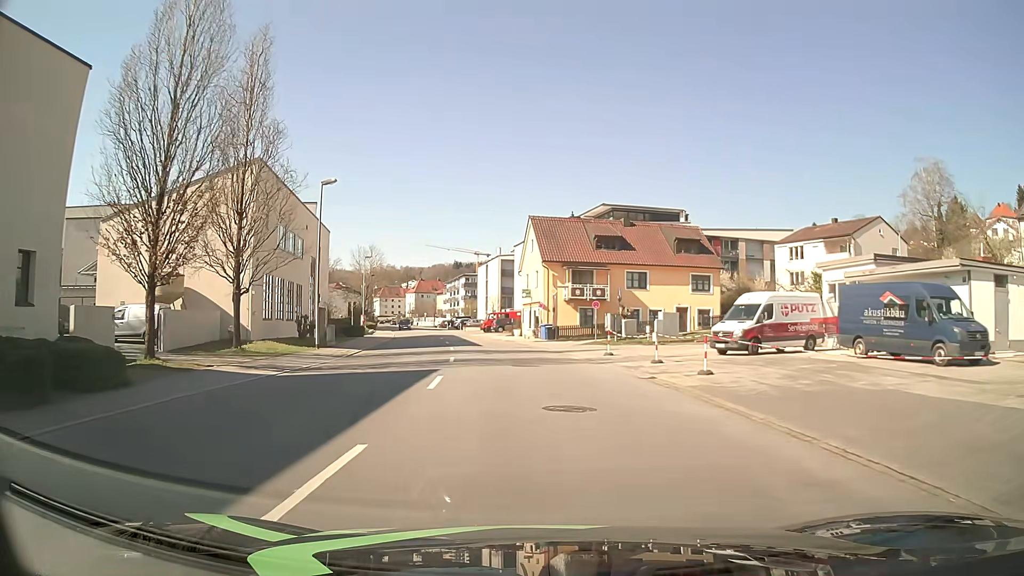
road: tertiary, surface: asphalt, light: Day
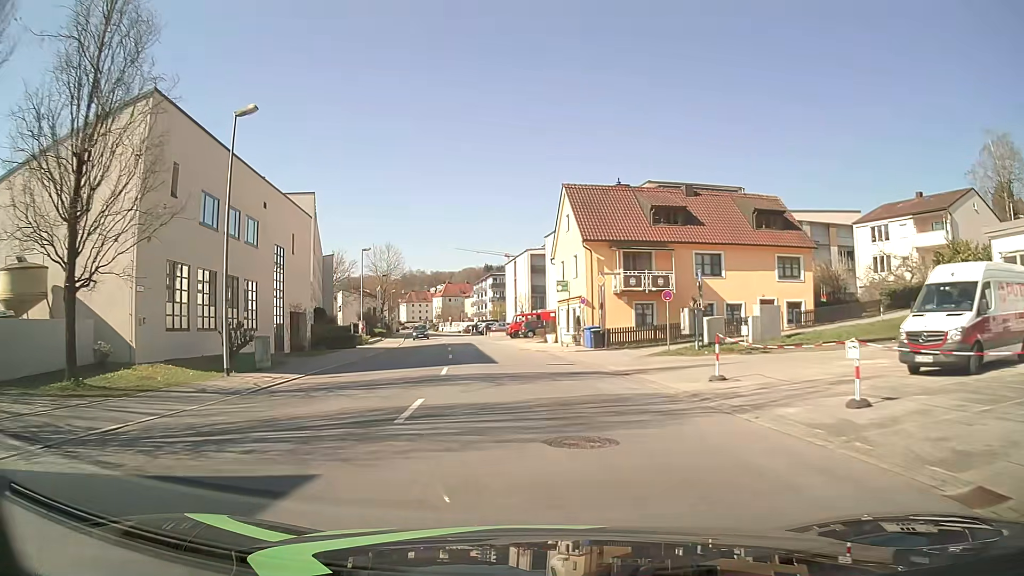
(-0.3, +13.1) m; -2°
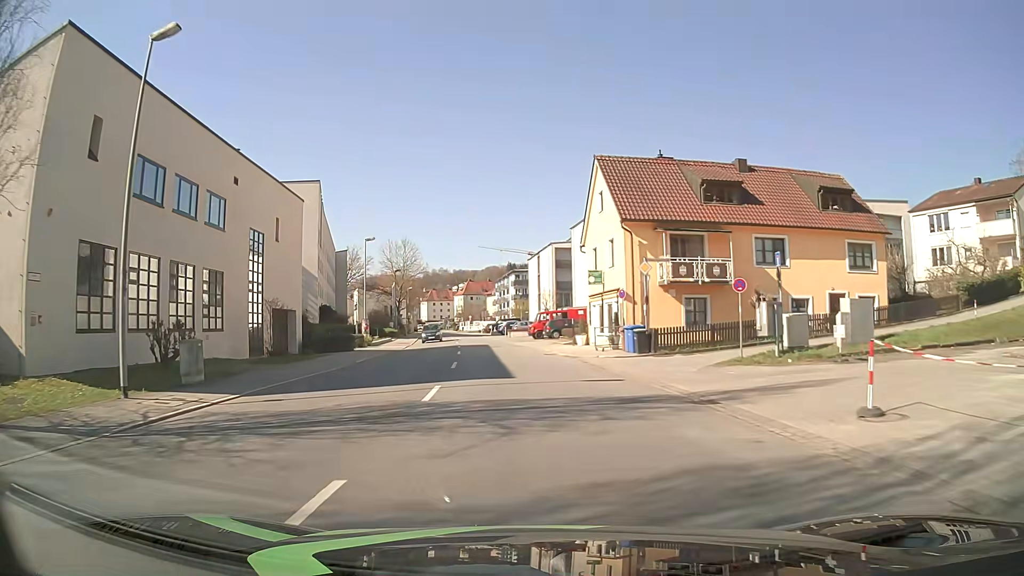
(-0.2, +6.7) m; -2°
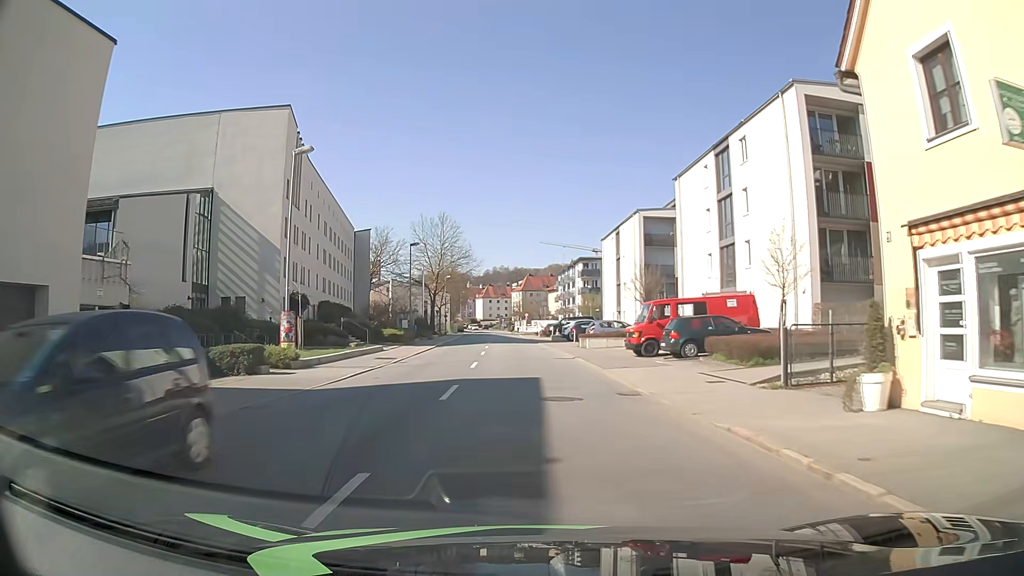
(-1.6, +27.1) m; -5°
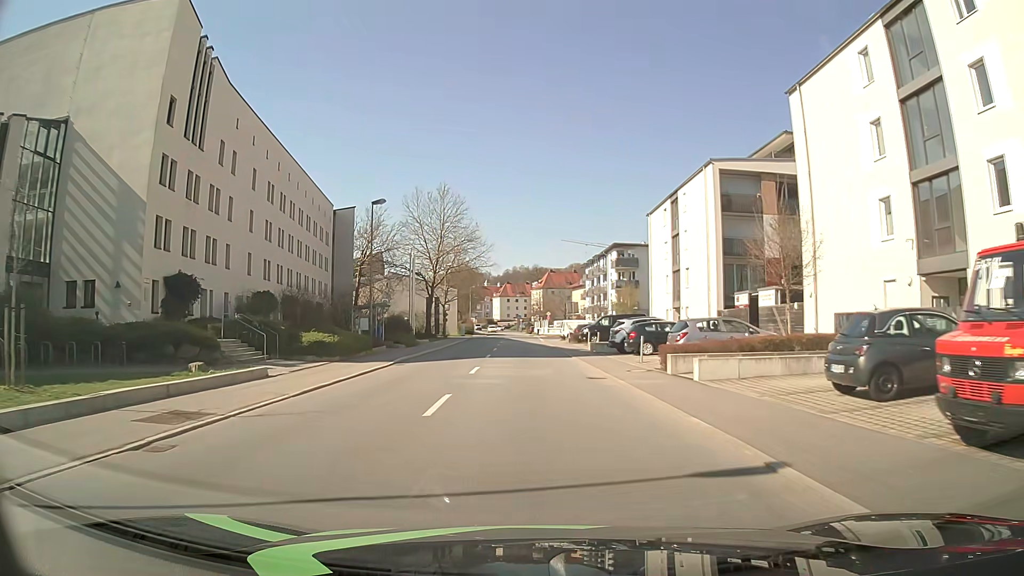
(-0.5, +20.3) m; -2°
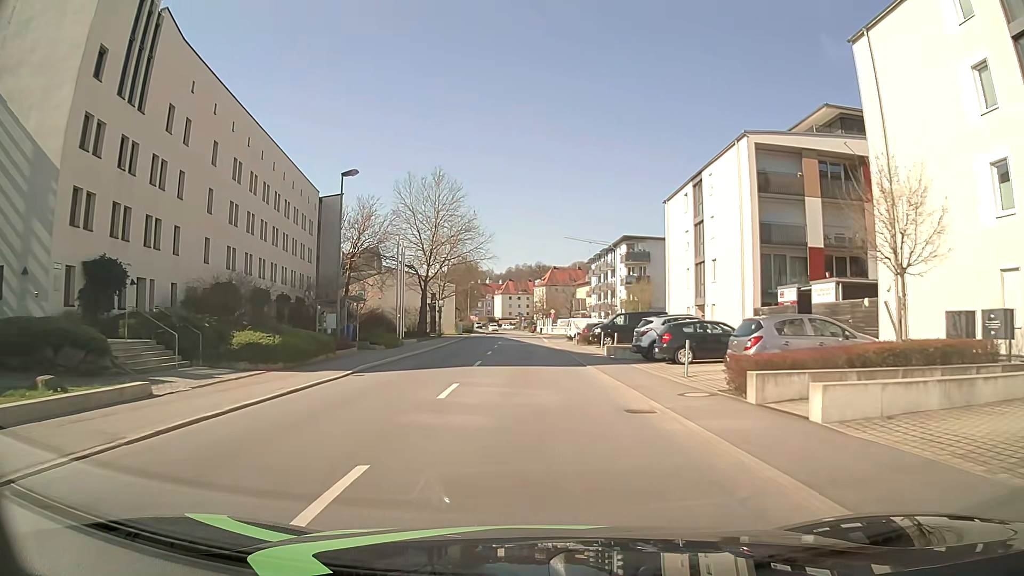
(0.0, +6.7) m; 0°
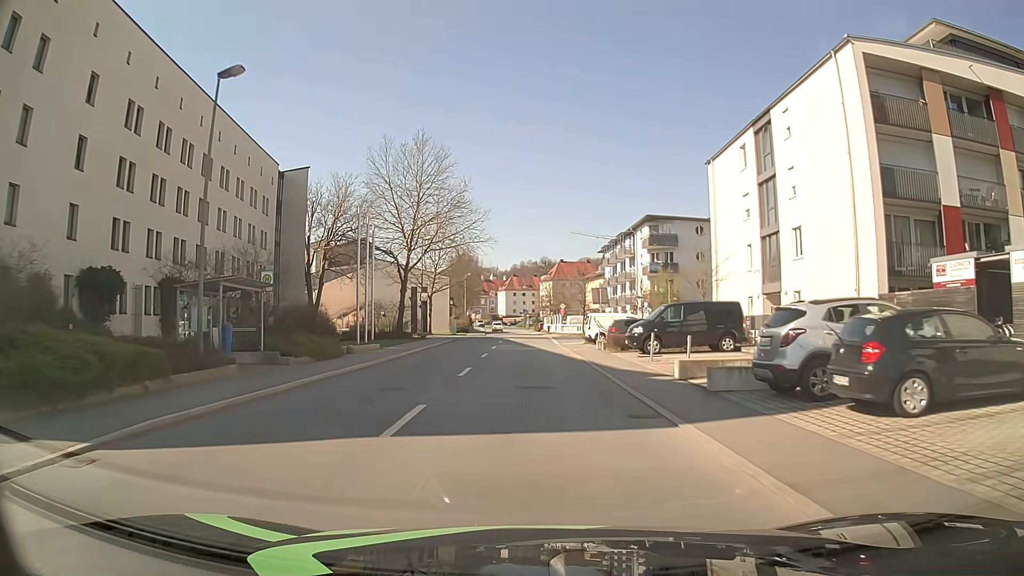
(0.0, +13.5) m; 0°
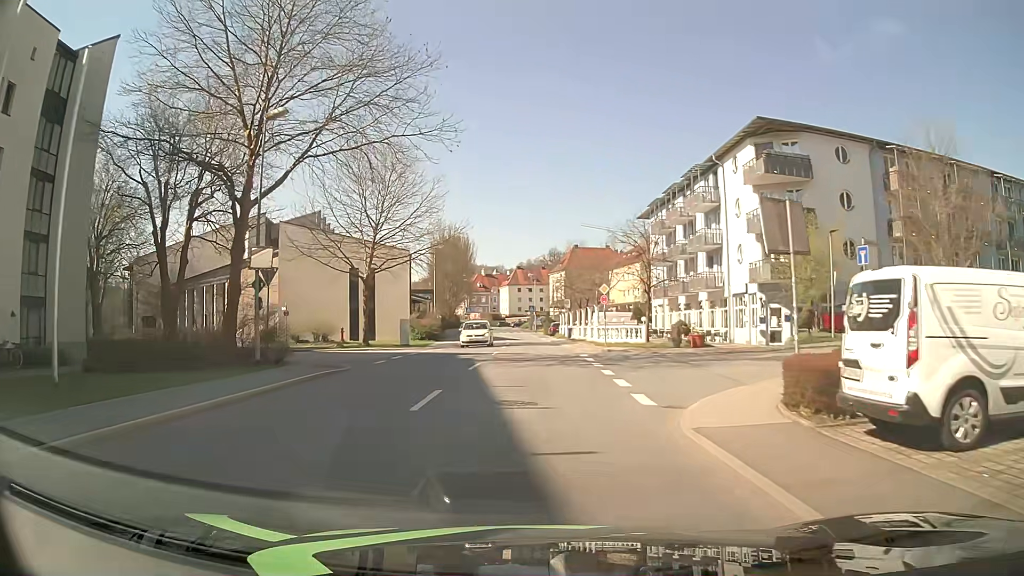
(-0.4, +33.7) m; 0°
(0, +10) (0, +20) (0, +30) (0, +40) (-1, +50) (-1, +60) (-3, +70) (-3, +80) (-3, +90) (-4, +100) m
